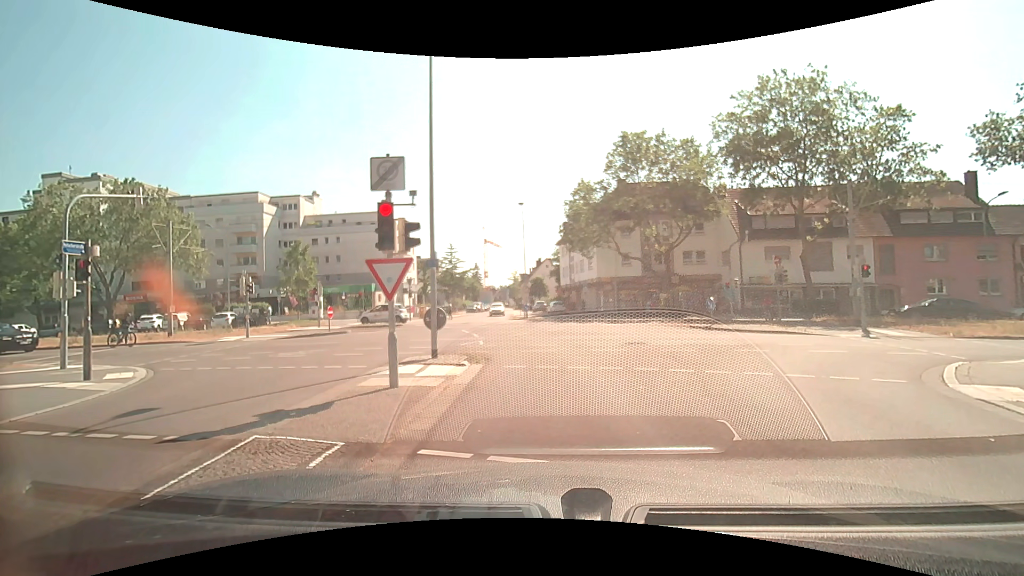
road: residential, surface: asphalt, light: Day
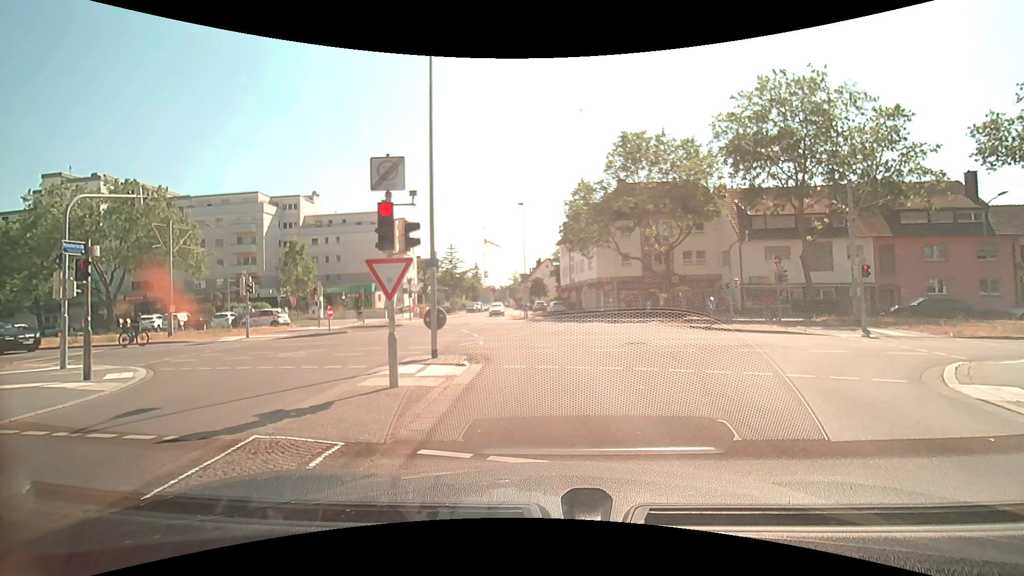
(0.0, 0.0) m; 0°
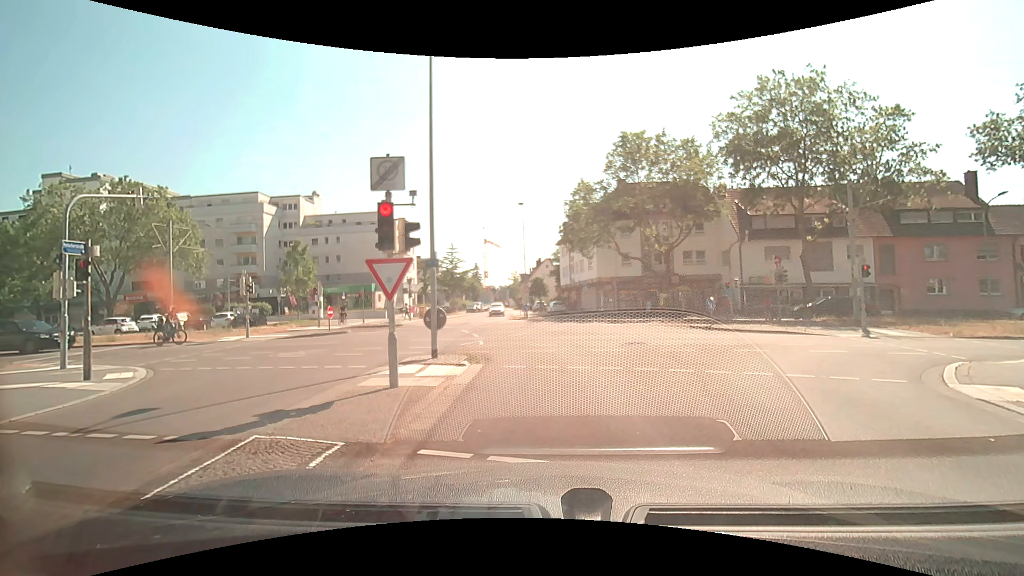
(0.0, 0.0) m; 0°
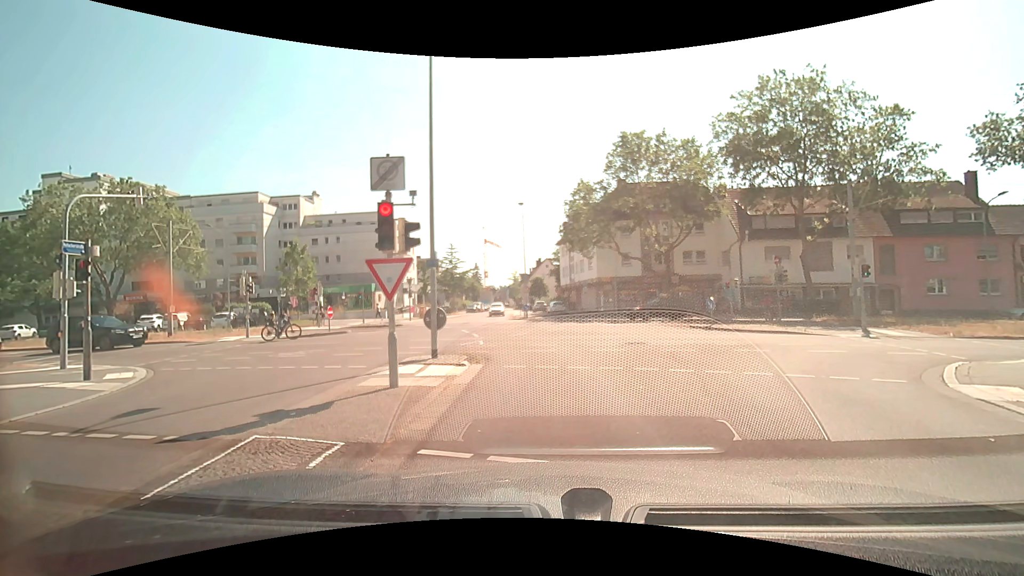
(0.0, 0.0) m; 0°
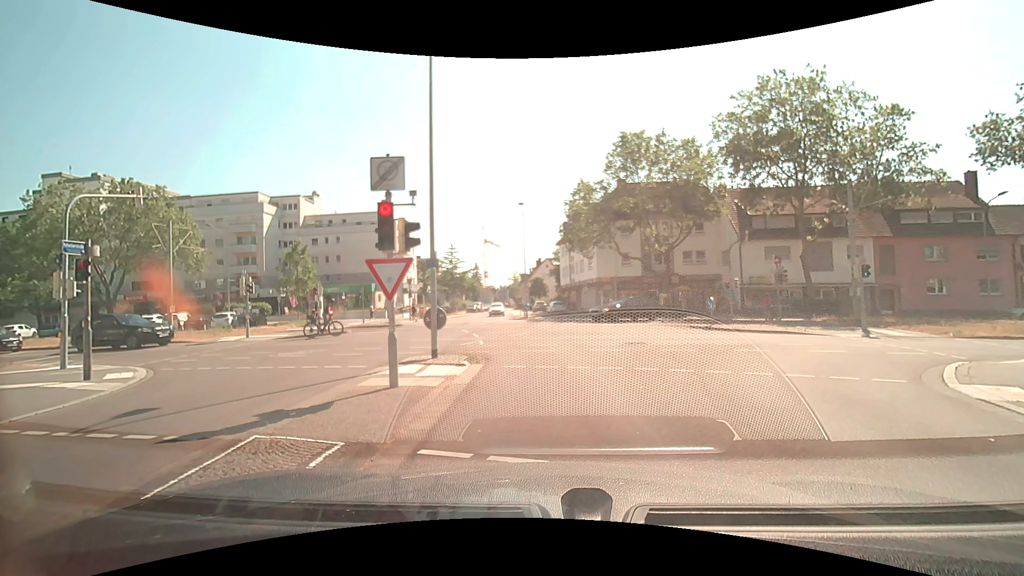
(0.0, 0.0) m; 0°
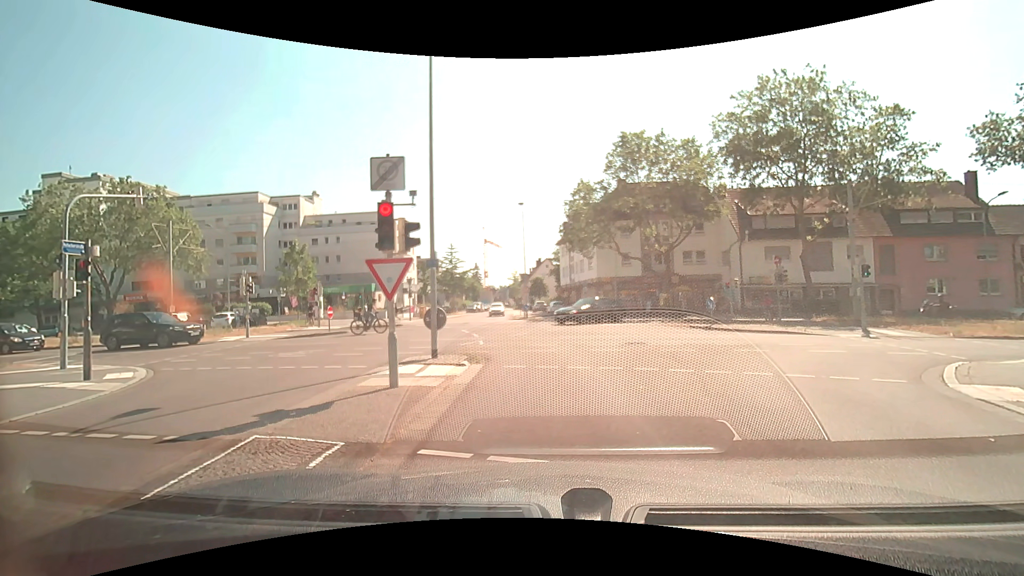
(0.0, 0.0) m; 0°
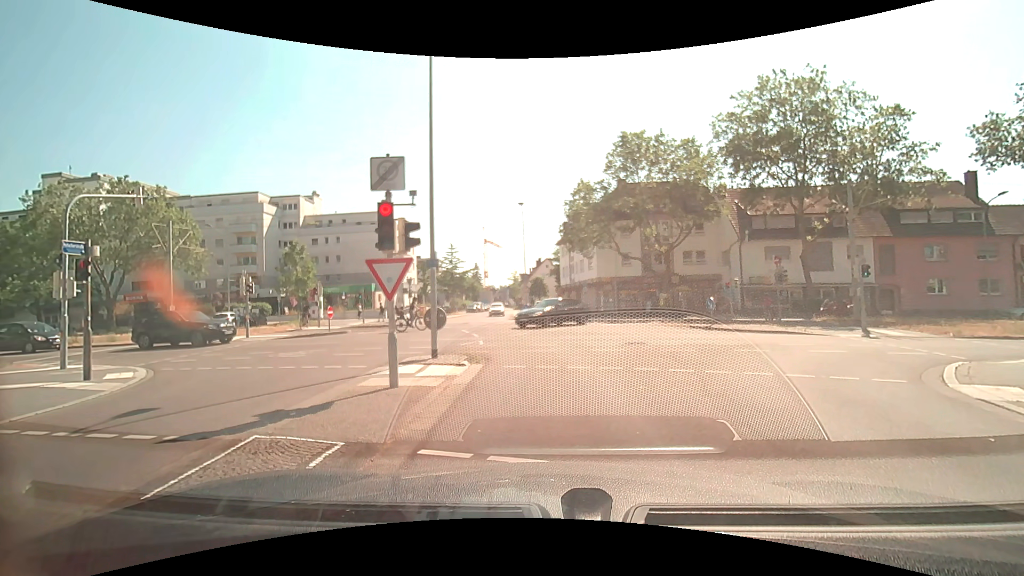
(0.0, 0.0) m; 0°
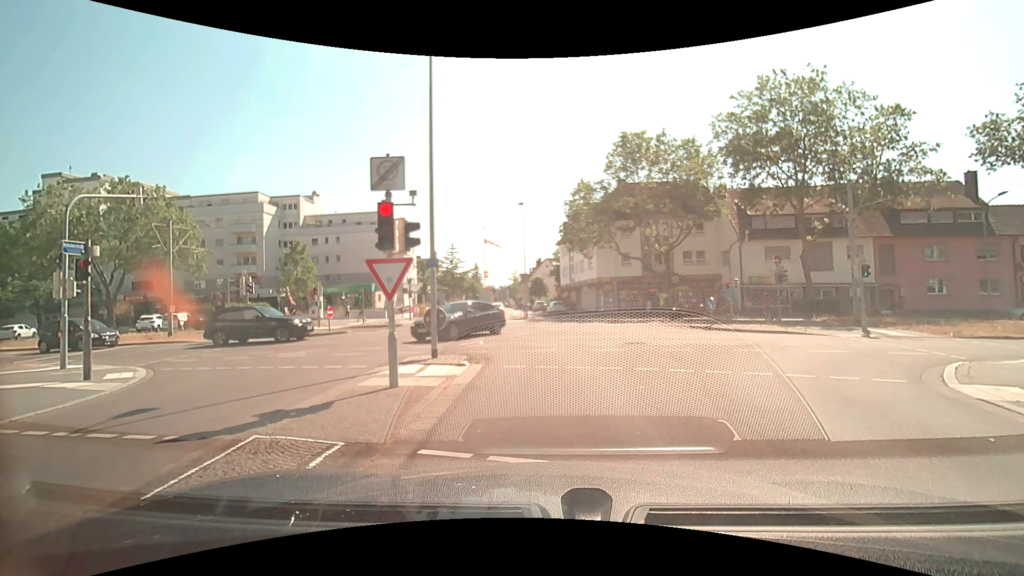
(0.0, 0.0) m; 0°
